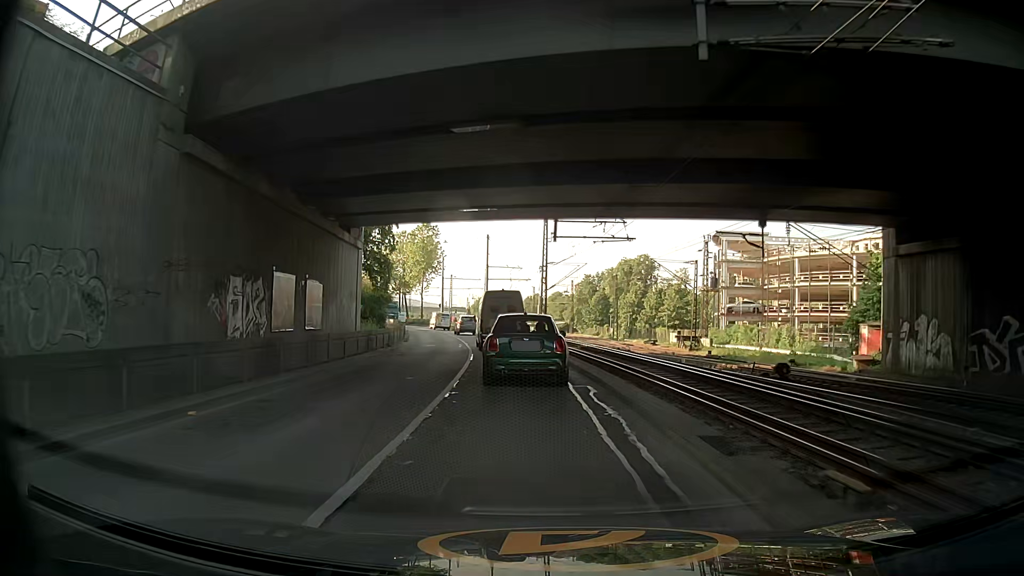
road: secondary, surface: asphalt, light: Day
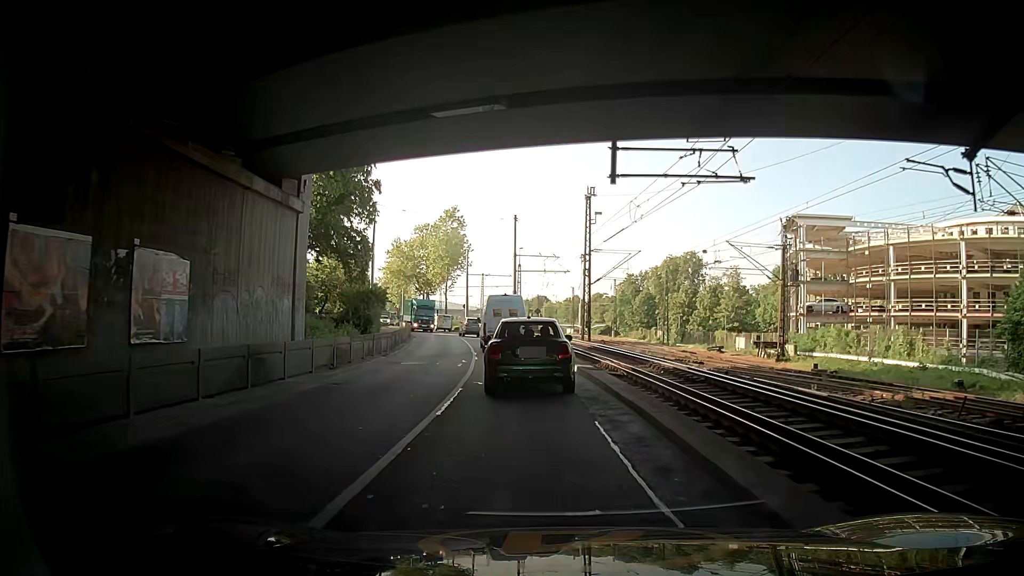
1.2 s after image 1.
(-0.6, +12.8) m; -4°
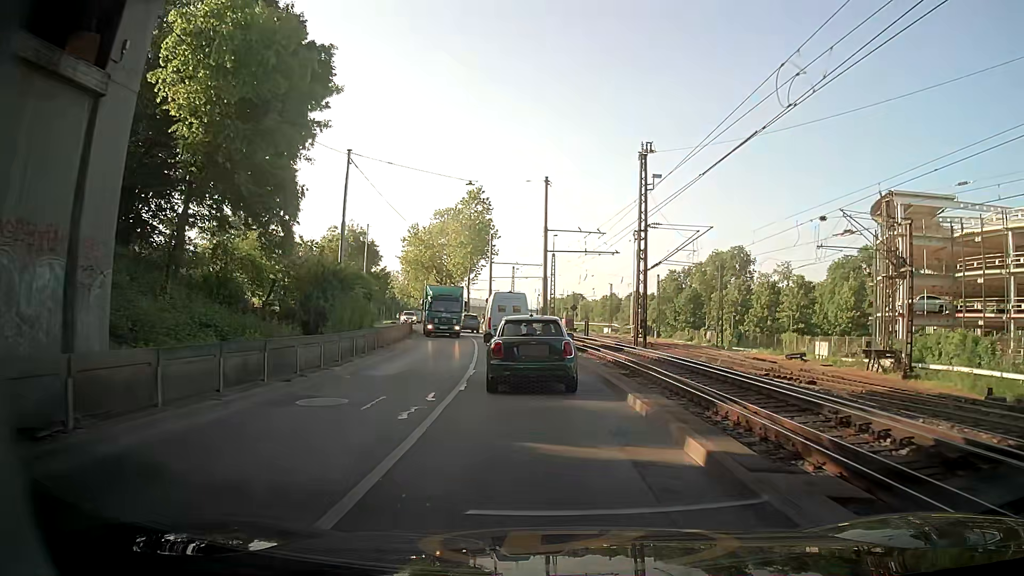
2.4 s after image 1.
(+0.2, +12.4) m; -2°
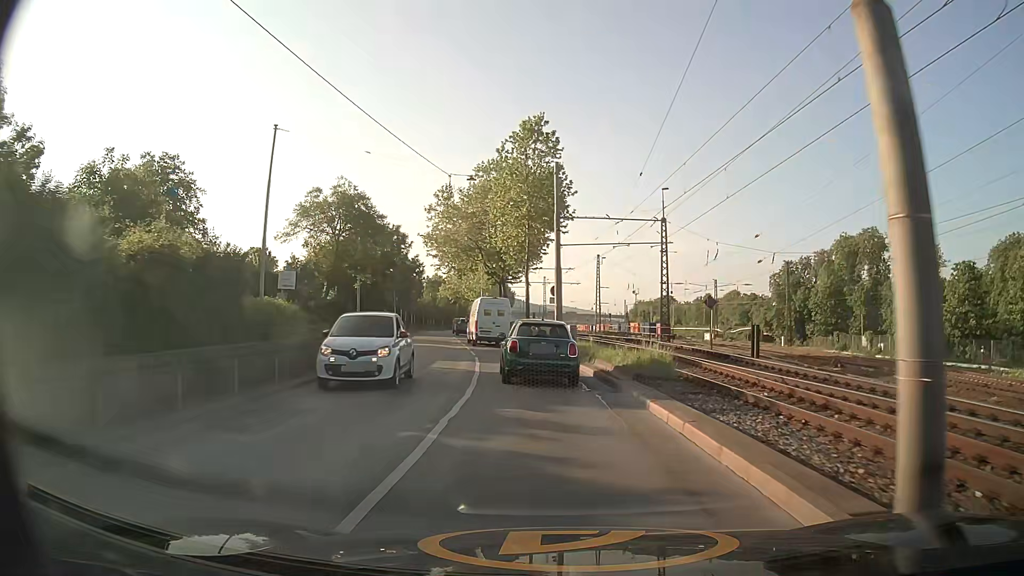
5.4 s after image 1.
(-2.2, +32.1) m; -7°
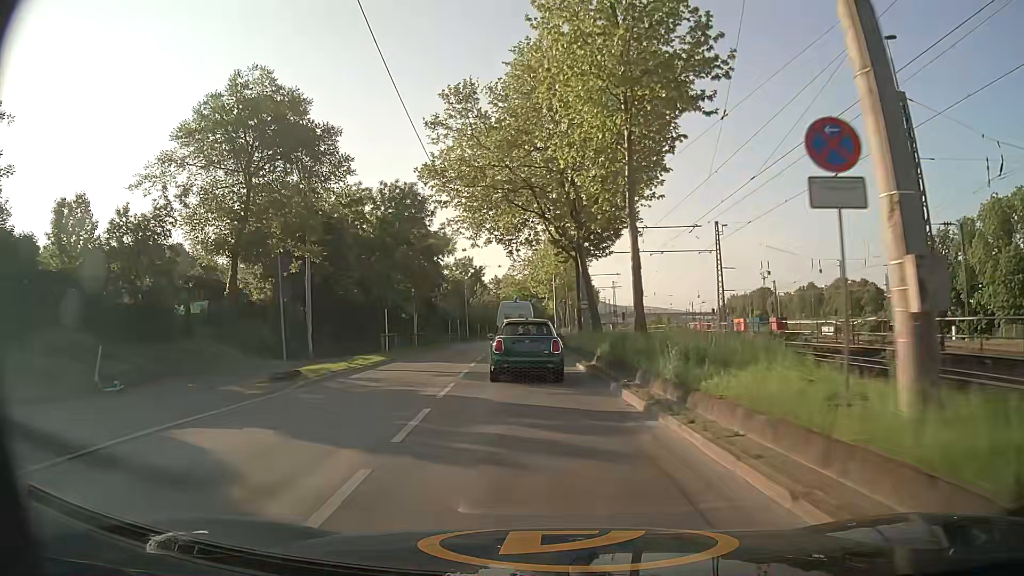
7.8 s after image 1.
(-1.8, +28.7) m; -7°
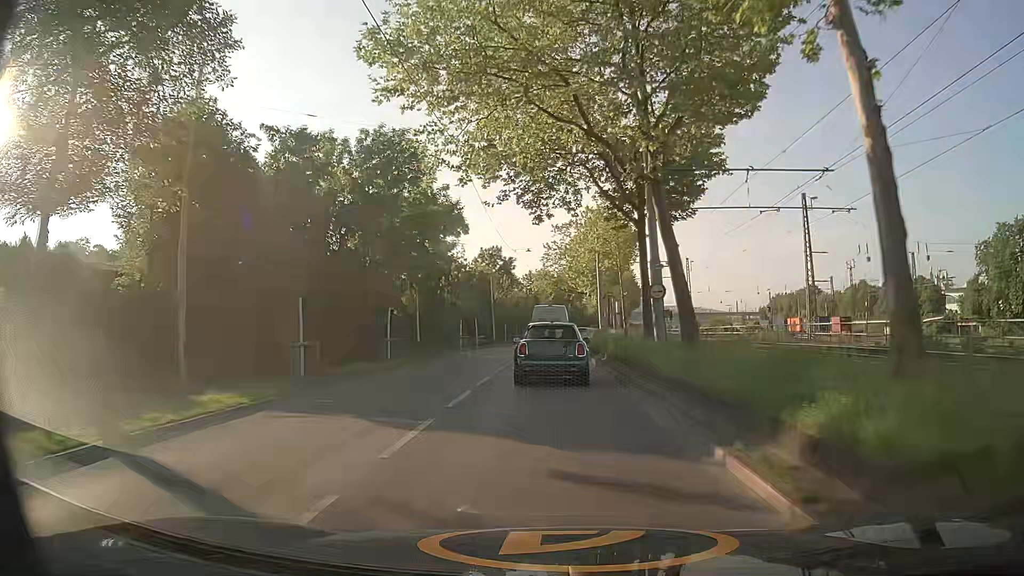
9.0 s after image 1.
(-0.4, +14.6) m; -3°
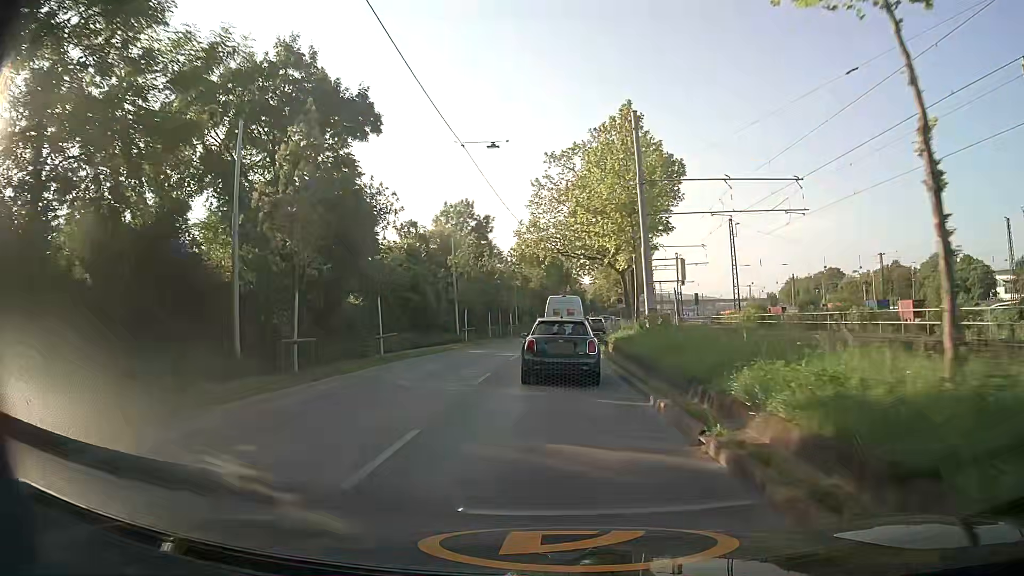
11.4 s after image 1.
(+0.1, +28.5) m; +1°
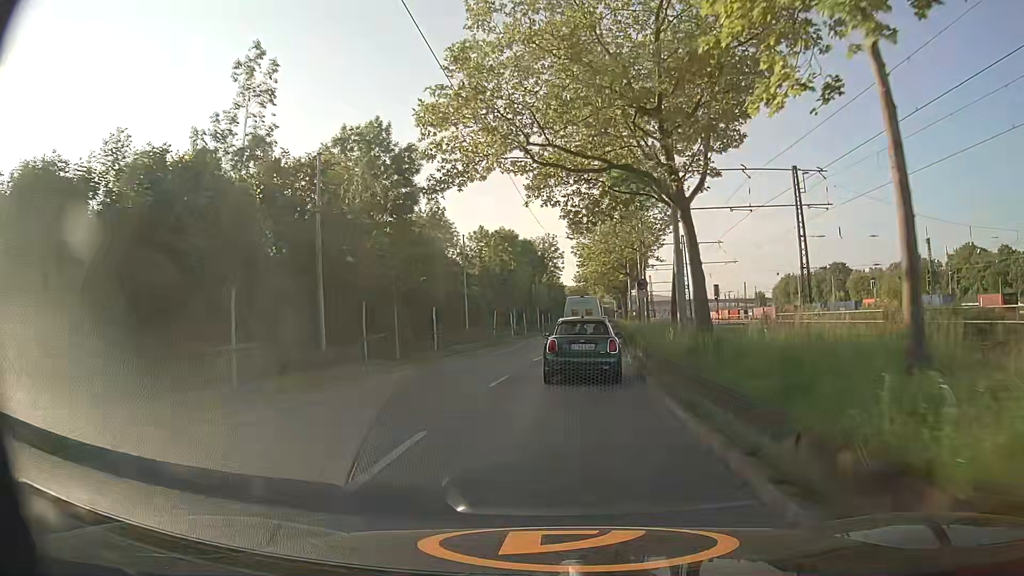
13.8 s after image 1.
(+0.2, +27.7) m; +2°
(0, +10) (+1, +20) (+1, +30) (+2, +40) (+3, +50) (+4, +60) (+5, +70) (+6, +80) (+6, +90) (+7, +100) m
